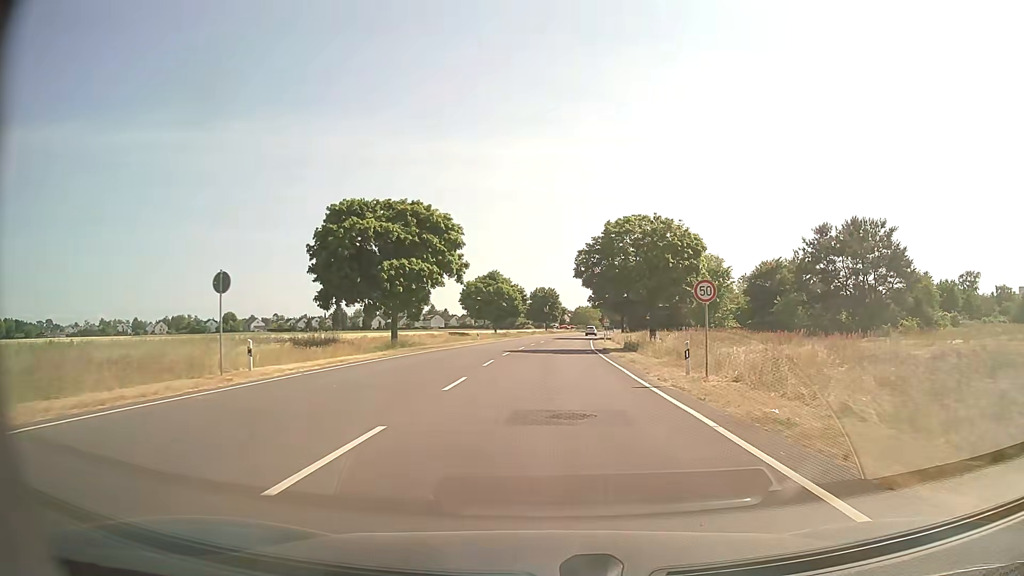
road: secondary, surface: asphalt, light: Day
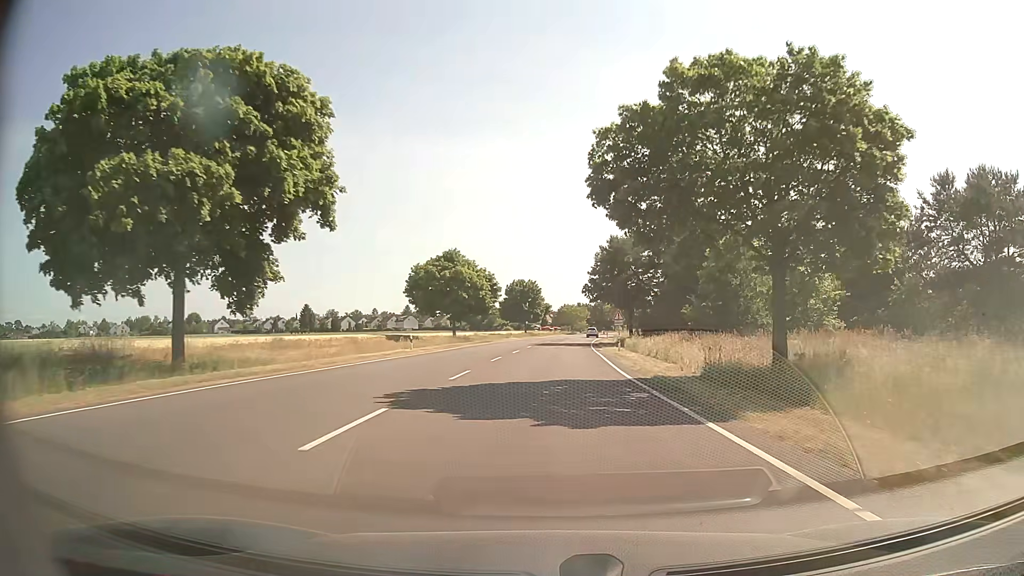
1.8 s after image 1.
(+0.1, +27.1) m; +1°
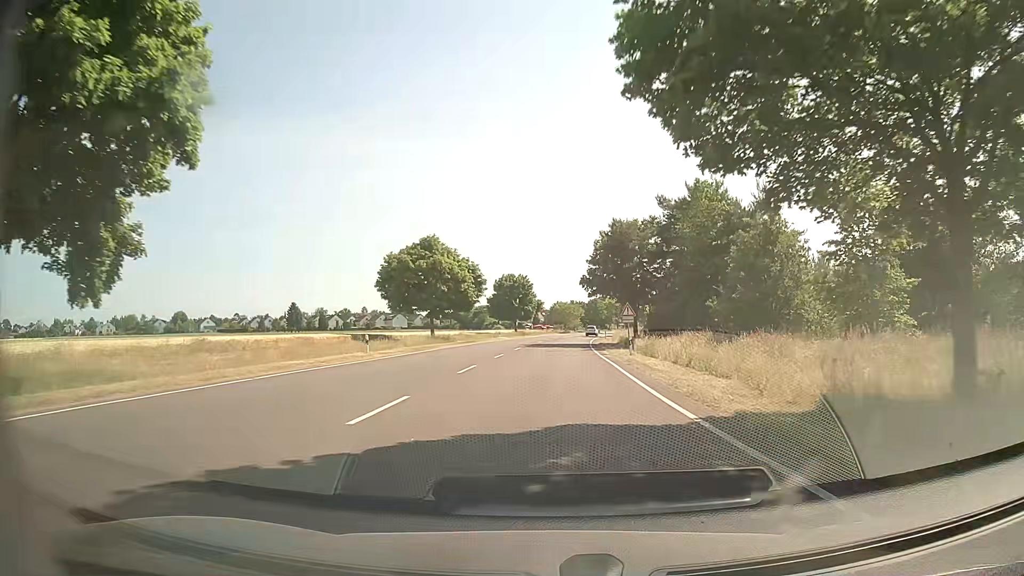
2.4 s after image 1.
(0.0, +9.1) m; 0°
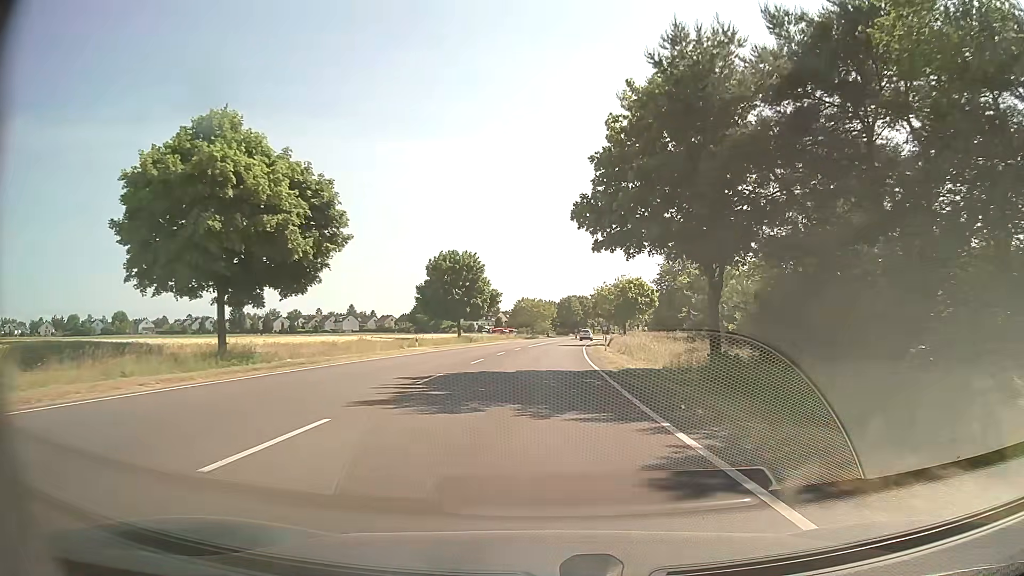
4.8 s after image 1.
(+1.1, +36.5) m; +3°
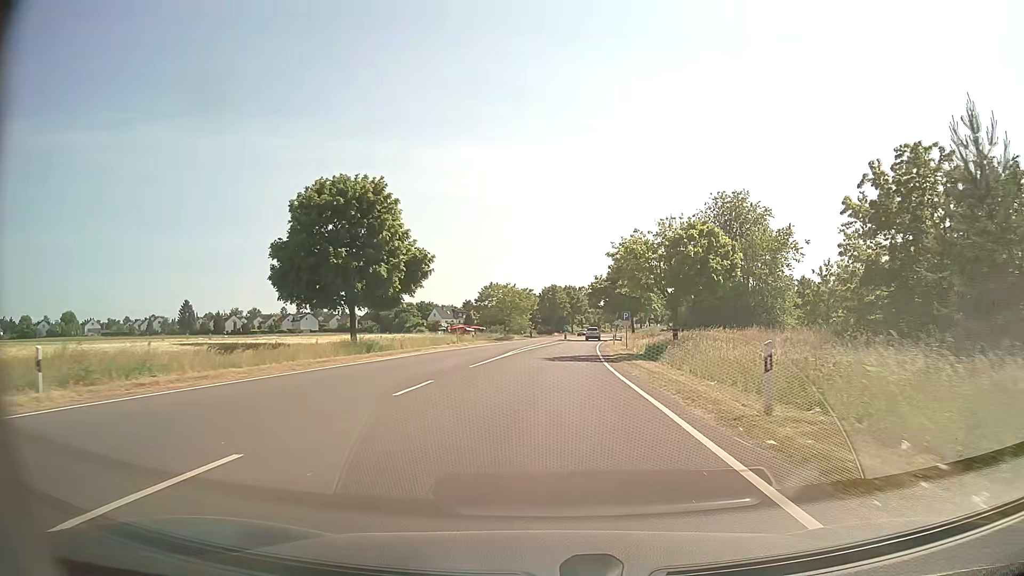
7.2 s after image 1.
(+0.4, +36.2) m; +2°
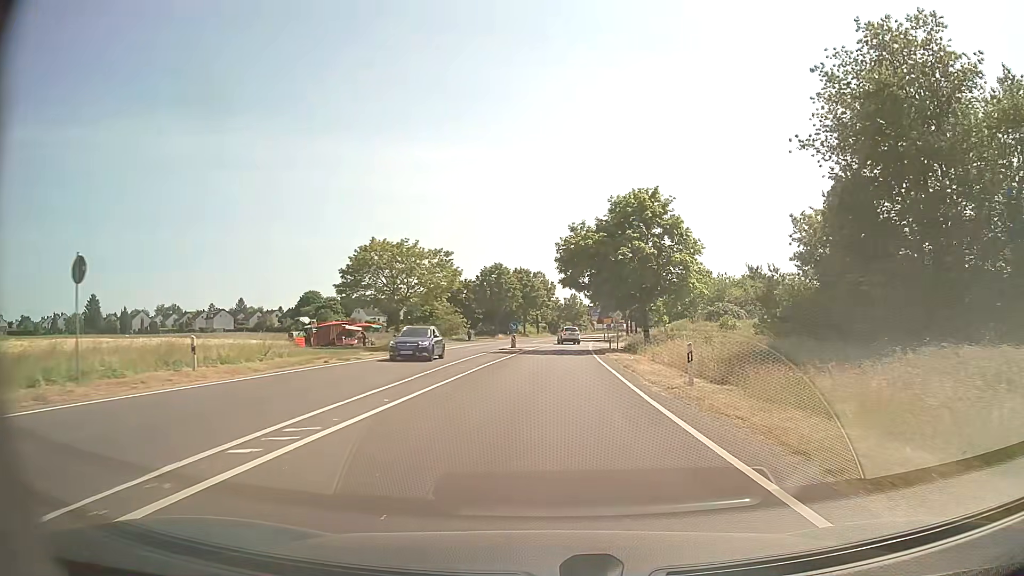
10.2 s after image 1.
(+1.5, +44.5) m; +4°
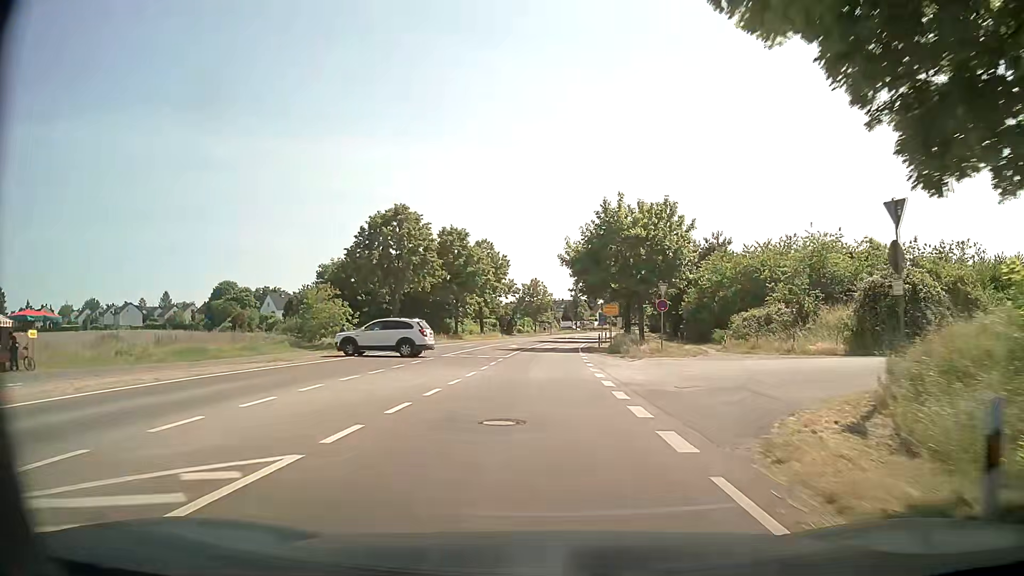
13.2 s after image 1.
(+1.4, +43.6) m; +3°
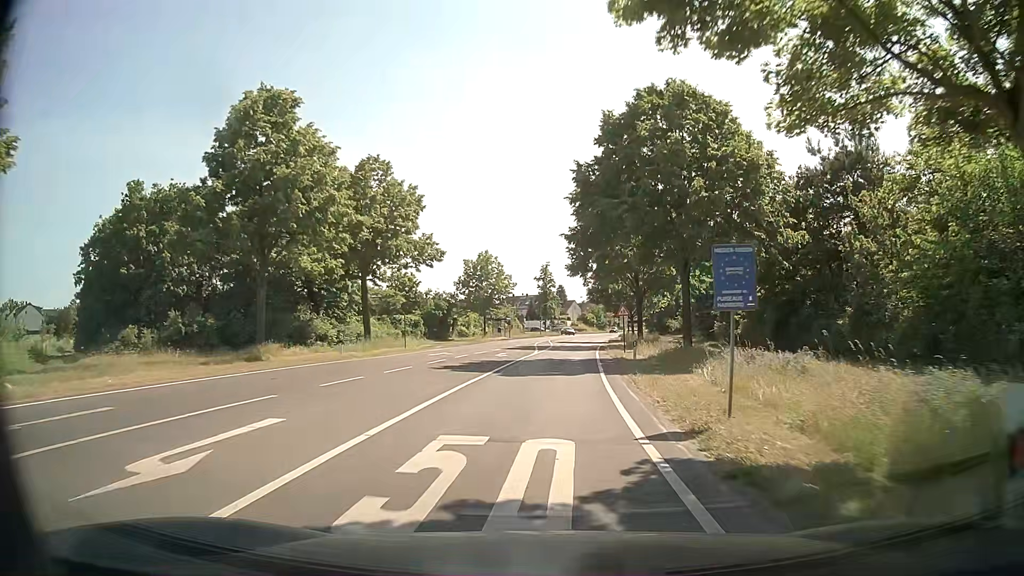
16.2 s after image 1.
(+1.2, +42.4) m; +3°
(0, +10) (+1, +20) (+1, +30) (+2, +40) (+3, +50) (+4, +60) (+5, +70) (+6, +80) (+8, +90) (+9, +100) m
